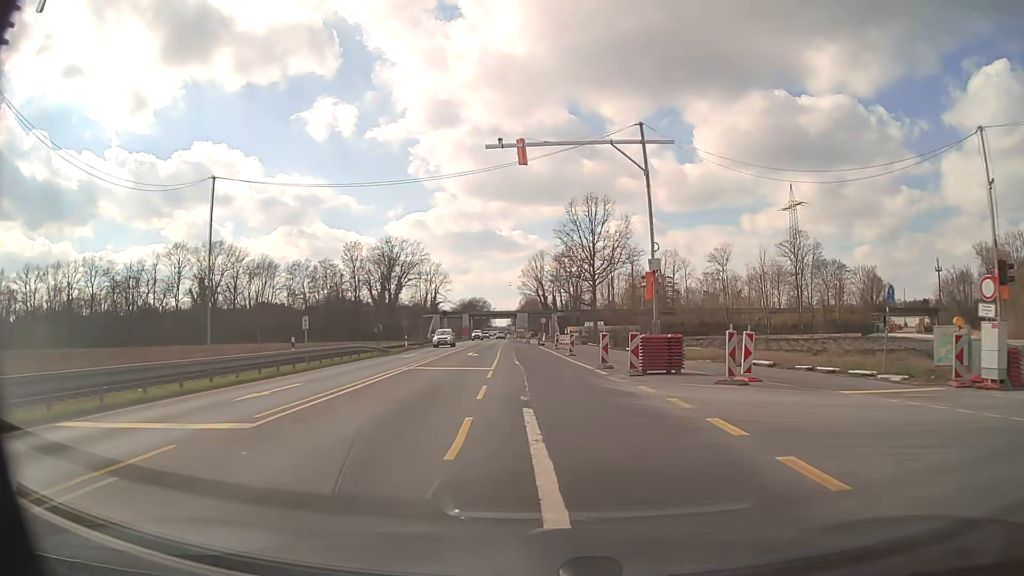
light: Day
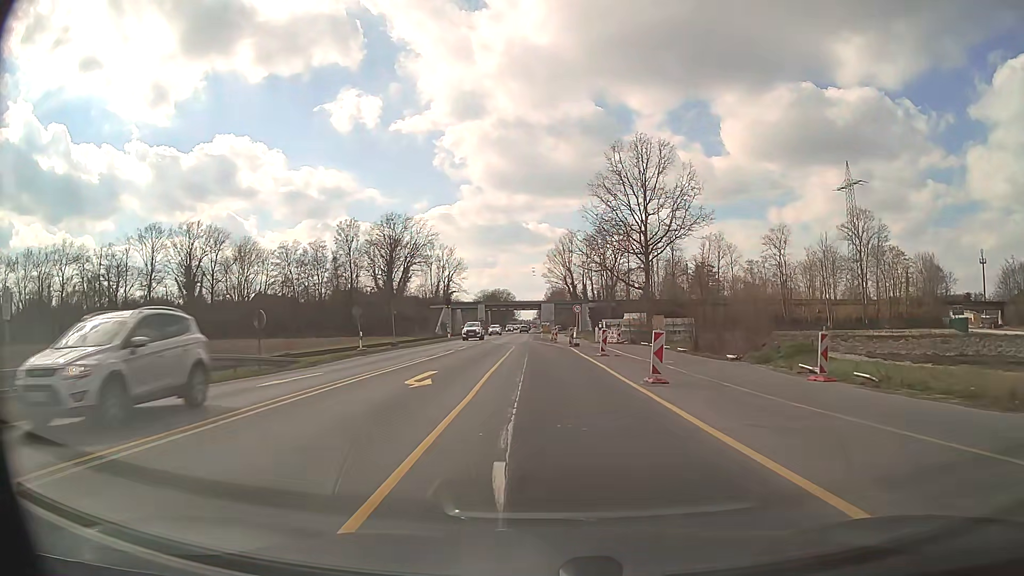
(-0.7, +22.8) m; -3°
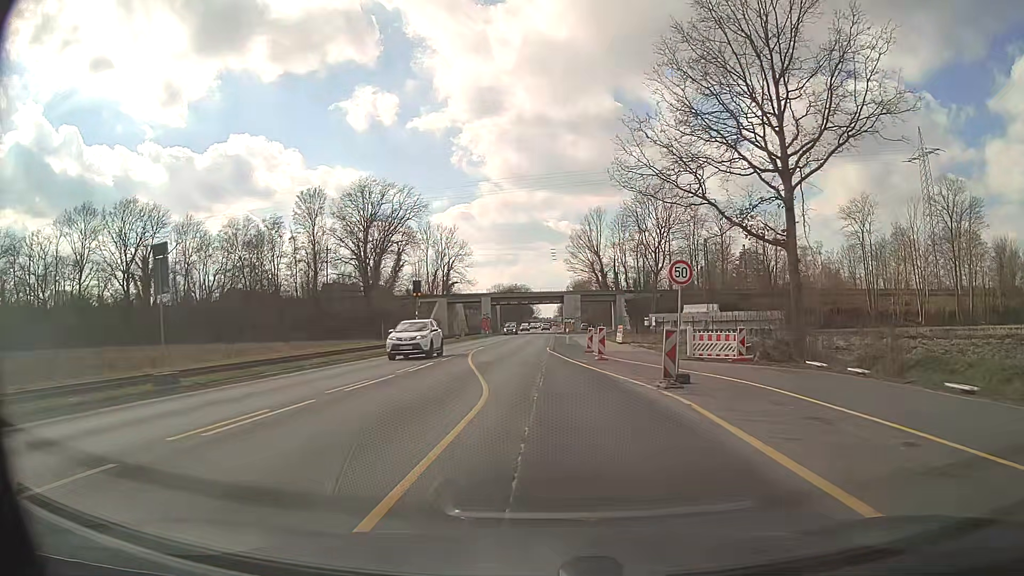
(-0.4, +30.5) m; -2°
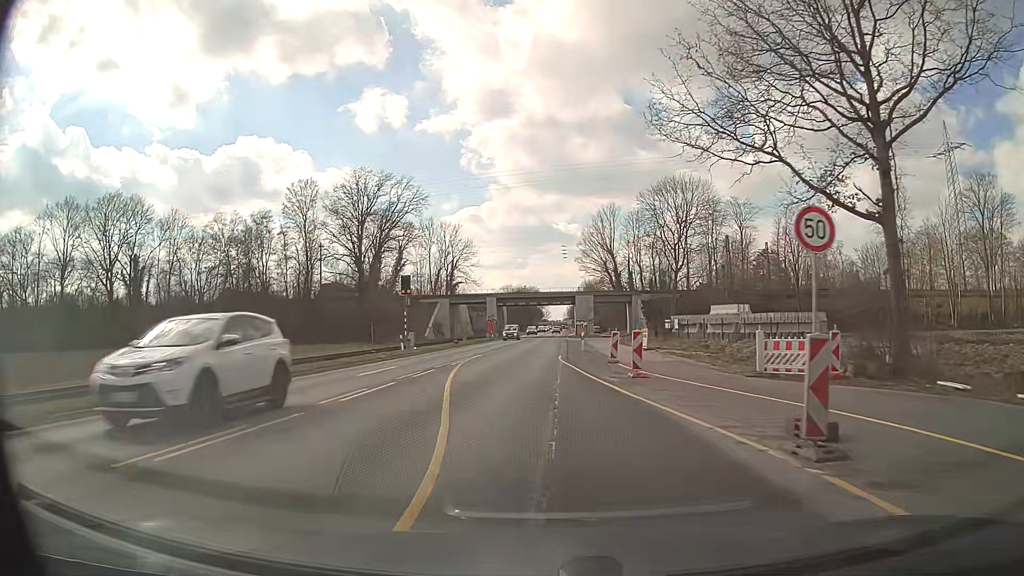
(0.0, +7.6) m; -1°
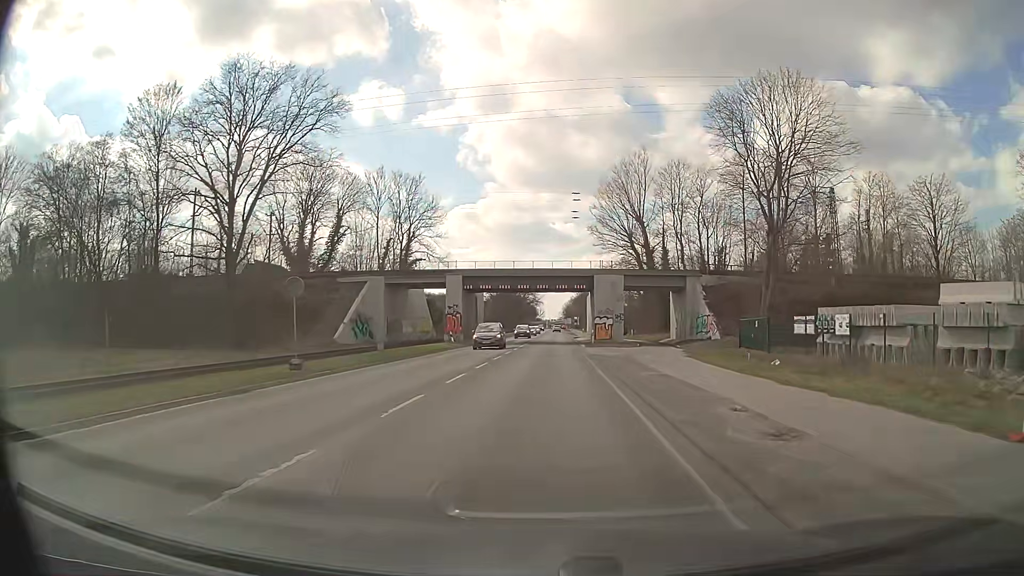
(-0.3, +38.2) m; 0°
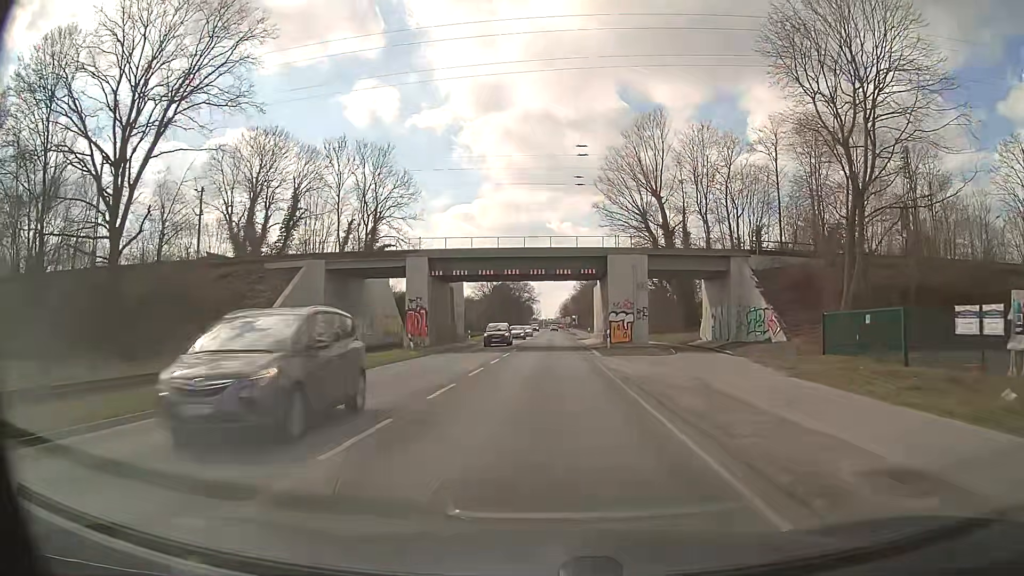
(+0.1, +15.3) m; 0°
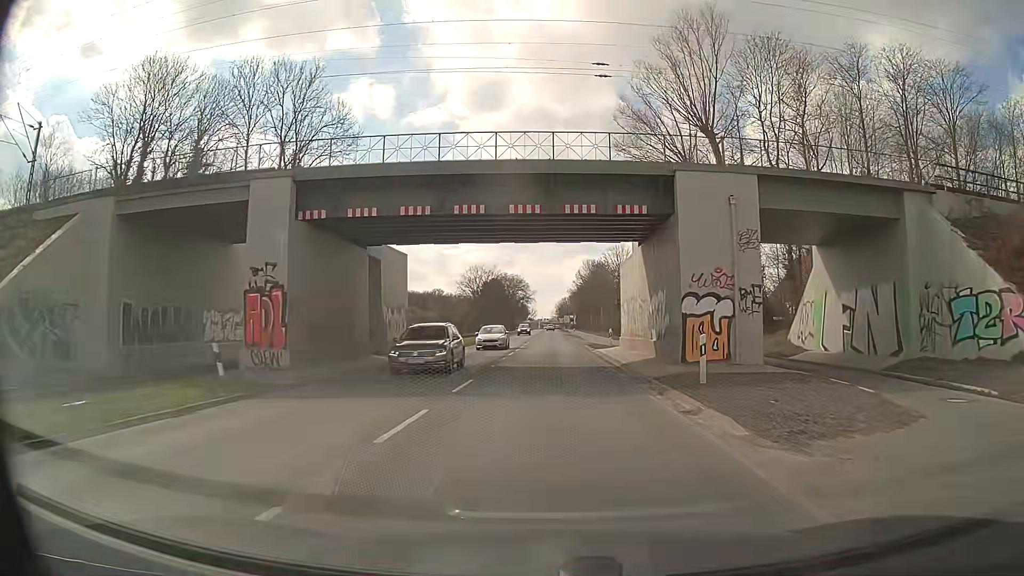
(0.0, +23.0) m; 0°
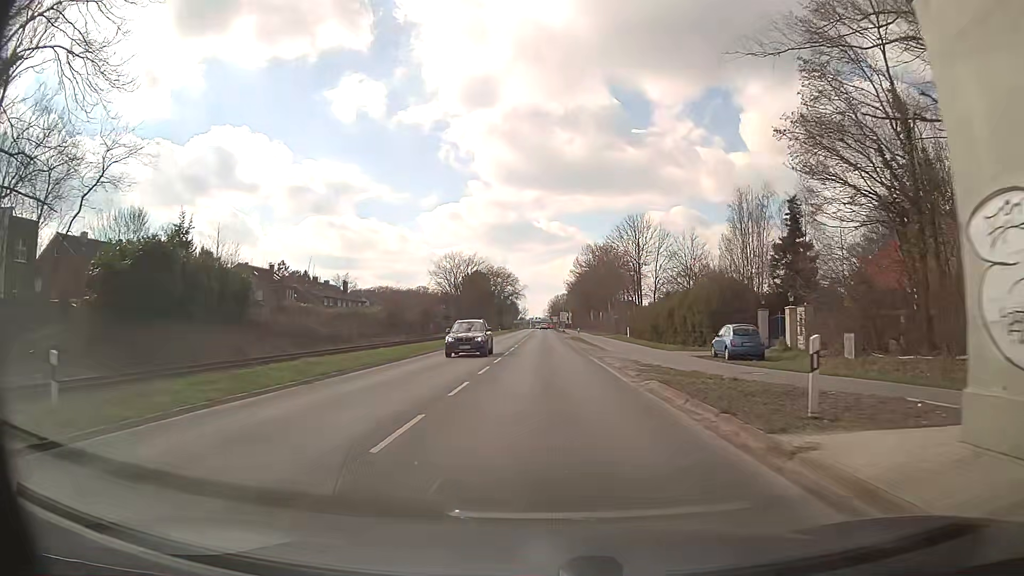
(0.0, +30.7) m; -1°
(0, +10) (+1, +20) (+1, +30) (+1, +40) (+2, +50) (+2, +60) (+2, +70) (+2, +80) (+3, +90) (+3, +100) m
